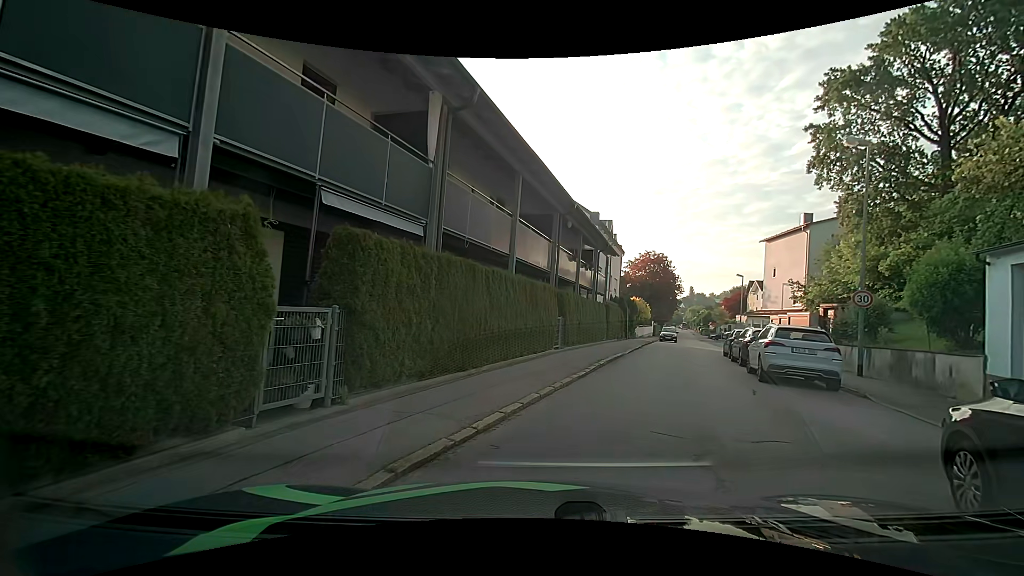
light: Day
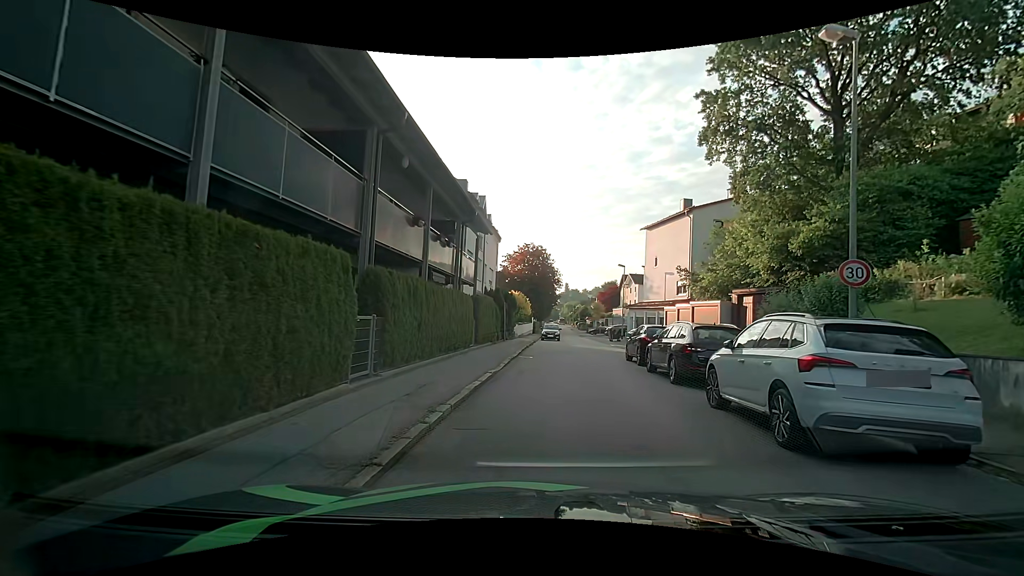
(+1.1, +8.4) m; +13°
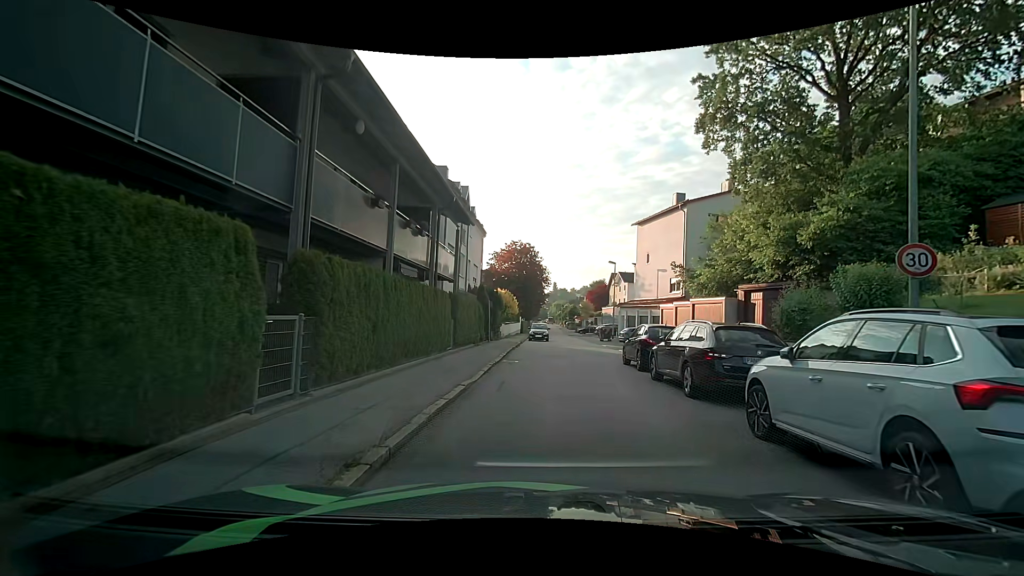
(0.0, +2.3) m; +1°
(0, +10) (0, +20) (+1, +30) (+2, +40) (+2, +50) (+2, +60) (+2, +70) (+2, +80) (+2, +90) (+2, +100) m
